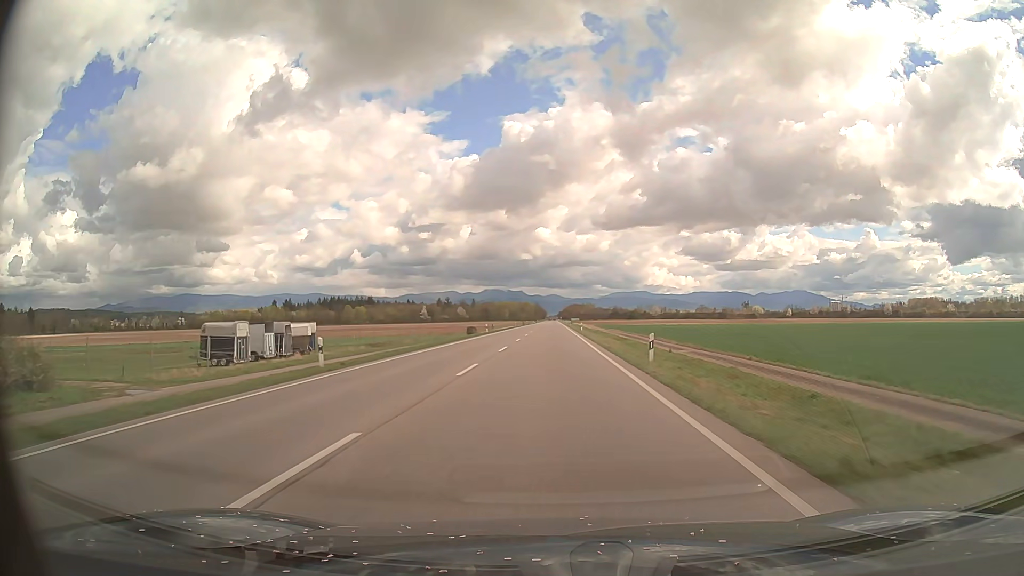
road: primary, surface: asphalt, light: Day
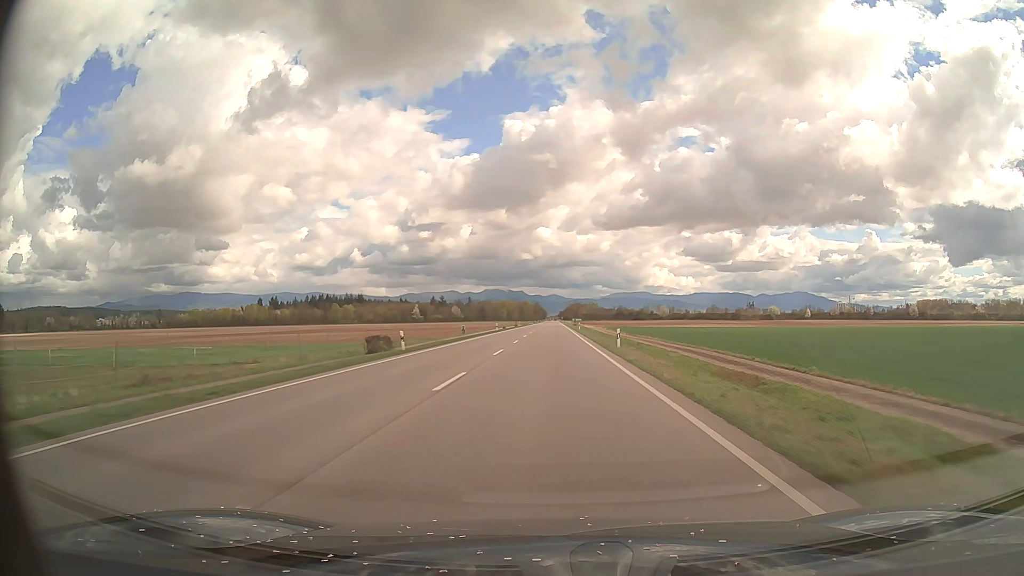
(0.0, +39.9) m; 0°
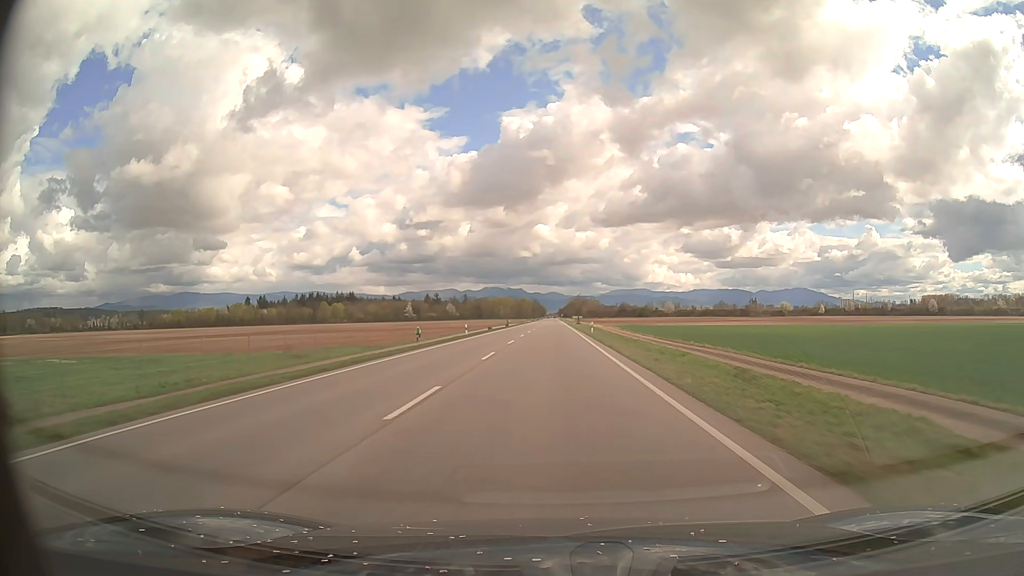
(0.0, +27.9) m; 0°
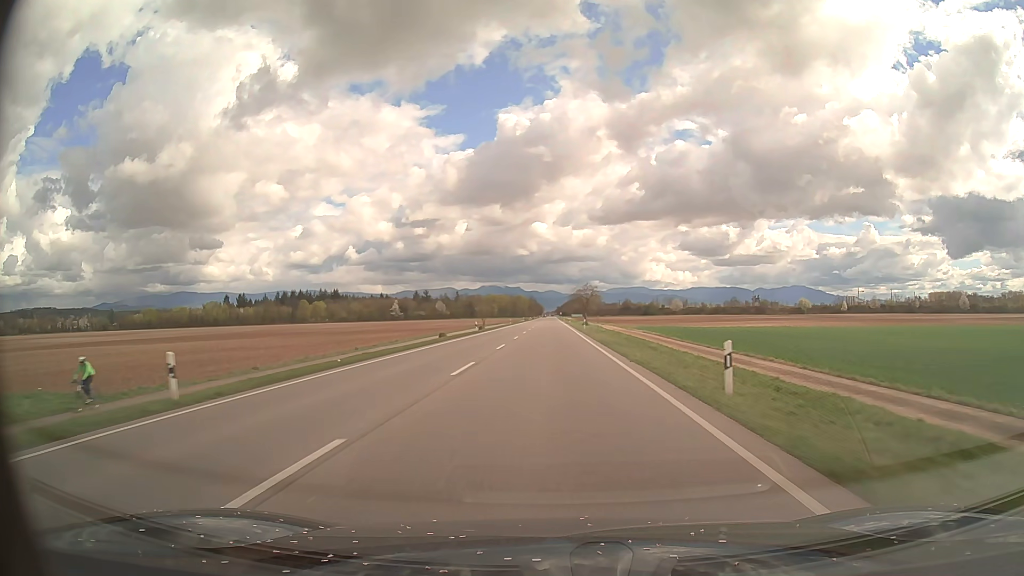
(0.0, +41.8) m; 0°
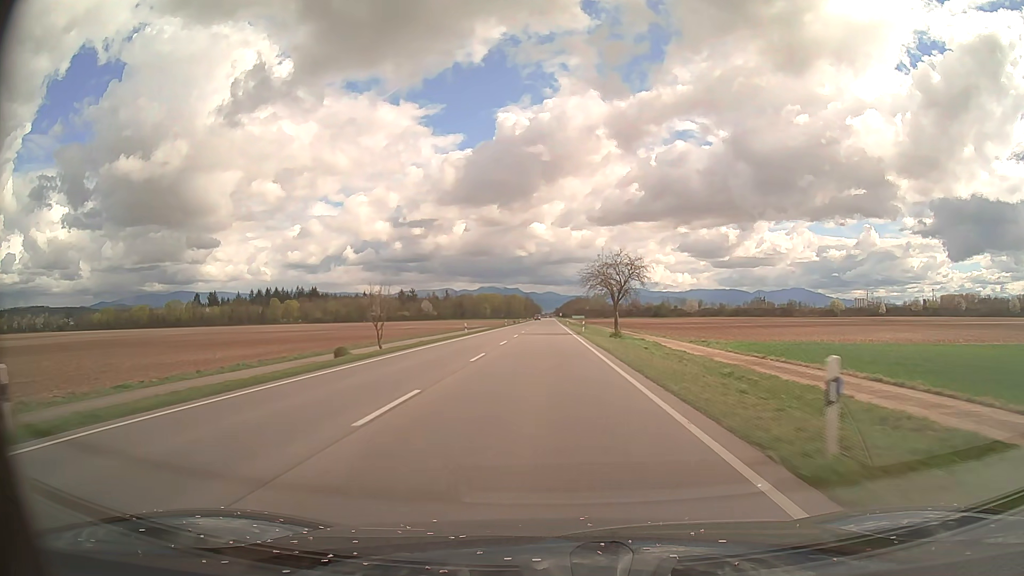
(+0.1, +55.2) m; 0°
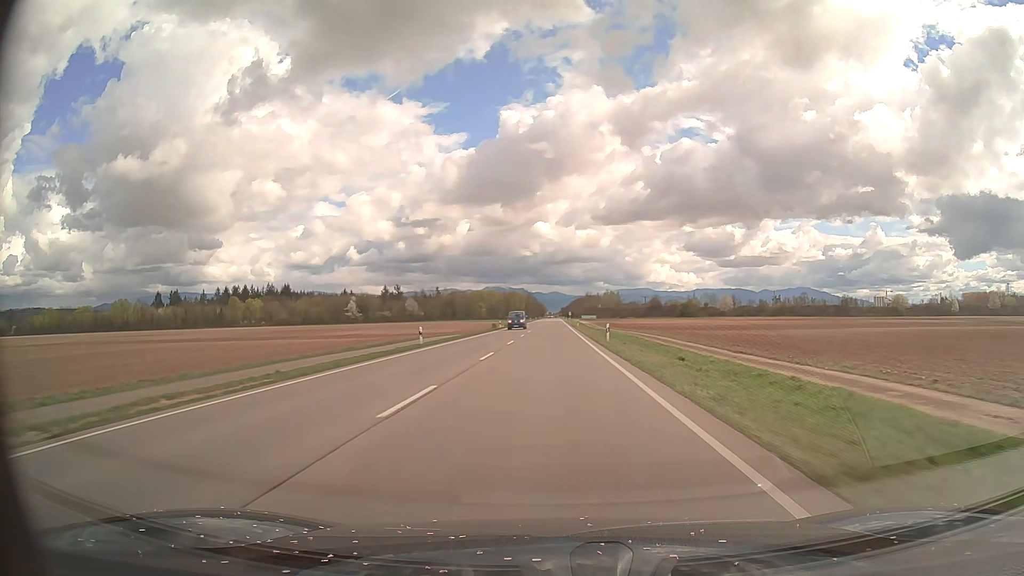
(-0.3, +71.9) m; -1°
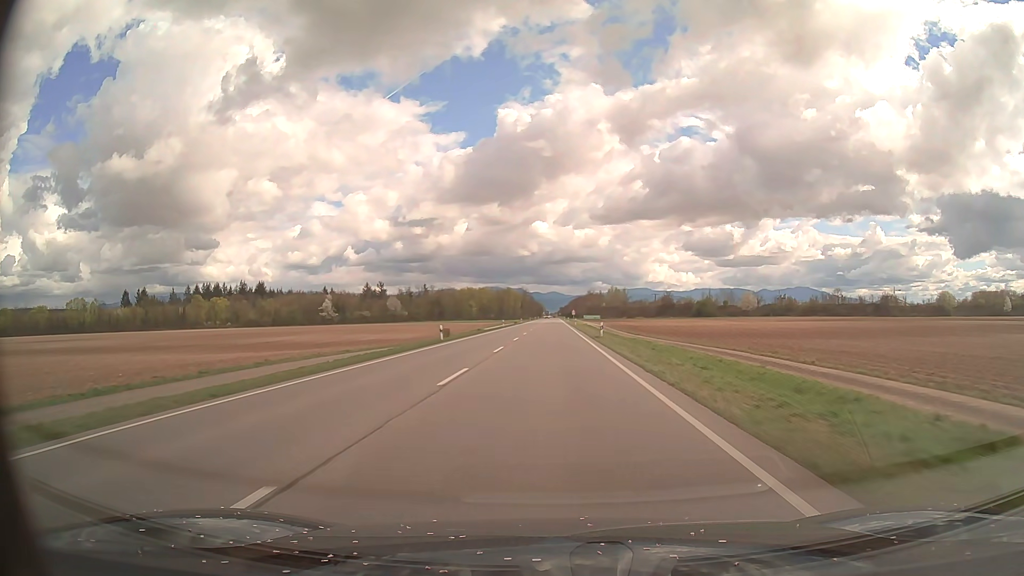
(+0.1, +44.1) m; 0°
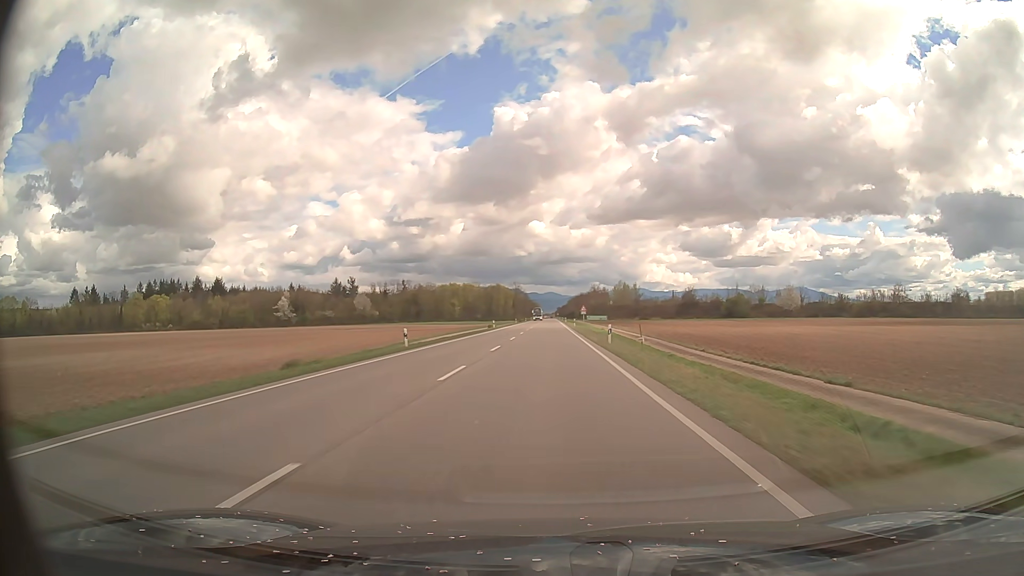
(+0.2, +59.3) m; 0°
(0, +10) (0, +20) (0, +30) (0, +40) (0, +50) (0, +60) (0, +70) (0, +80) (0, +90) (0, +100) m
